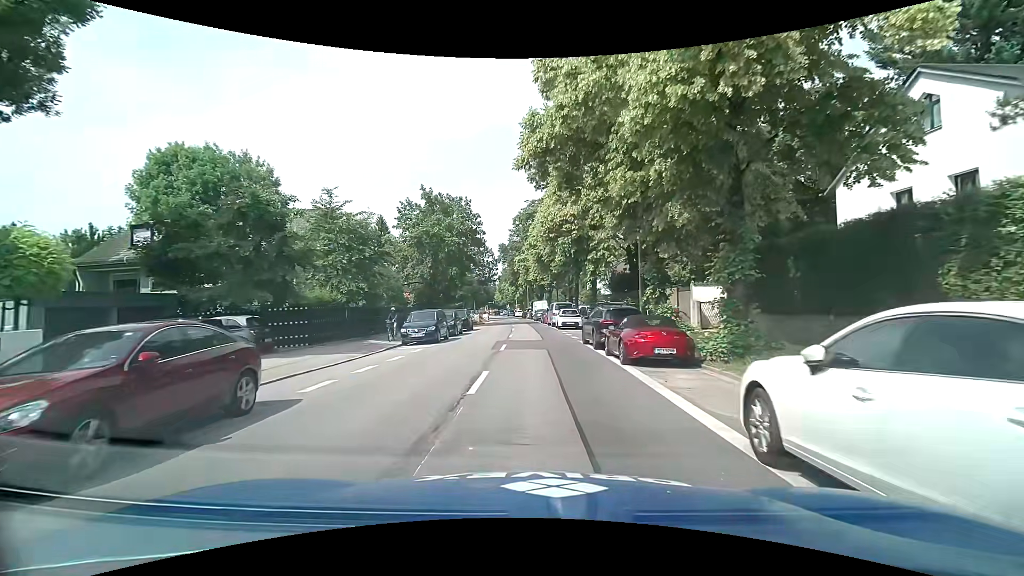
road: secondary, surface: asphalt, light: Day
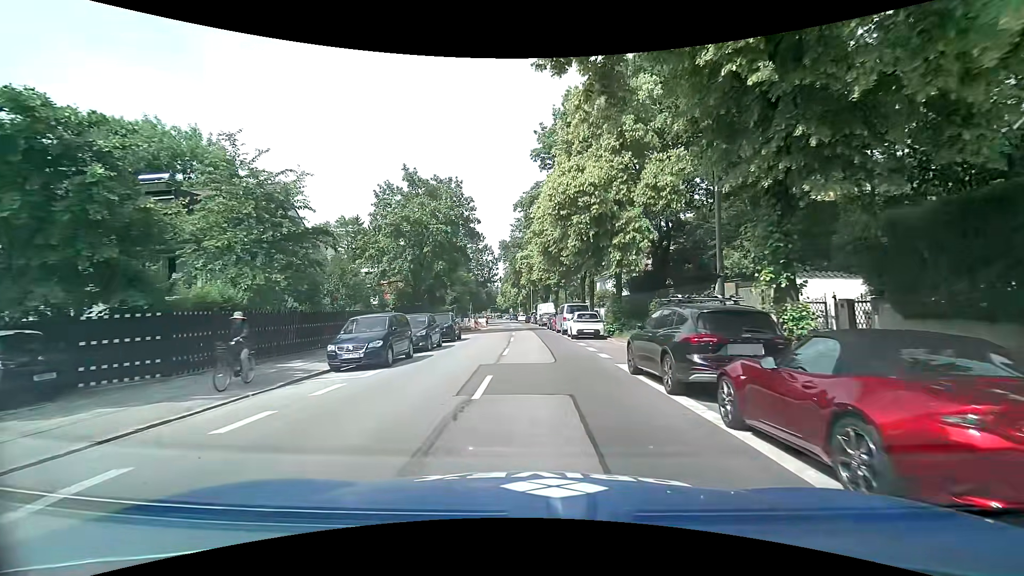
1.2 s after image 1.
(0.0, +8.7) m; -1°
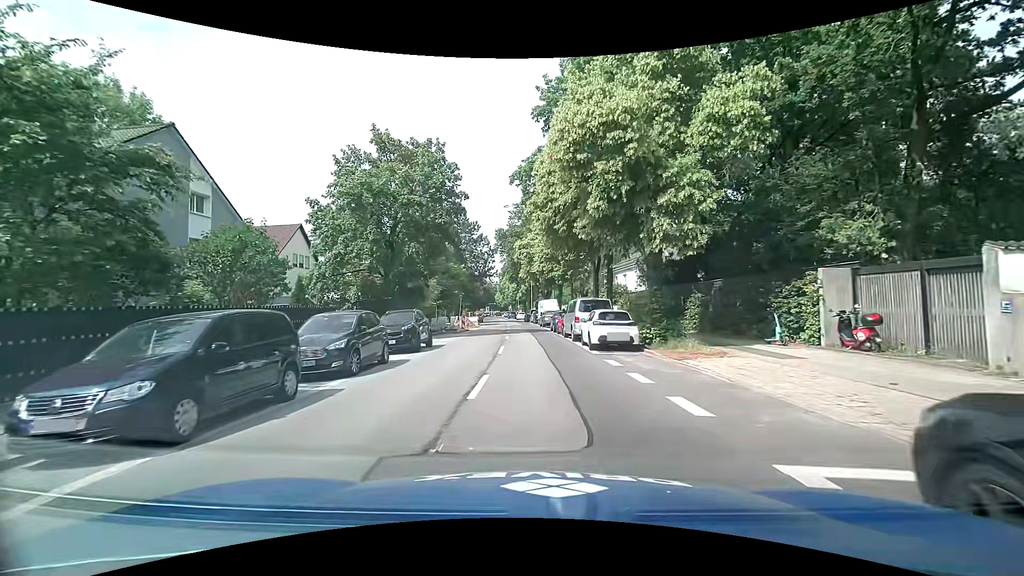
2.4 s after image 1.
(+0.1, +8.7) m; 0°
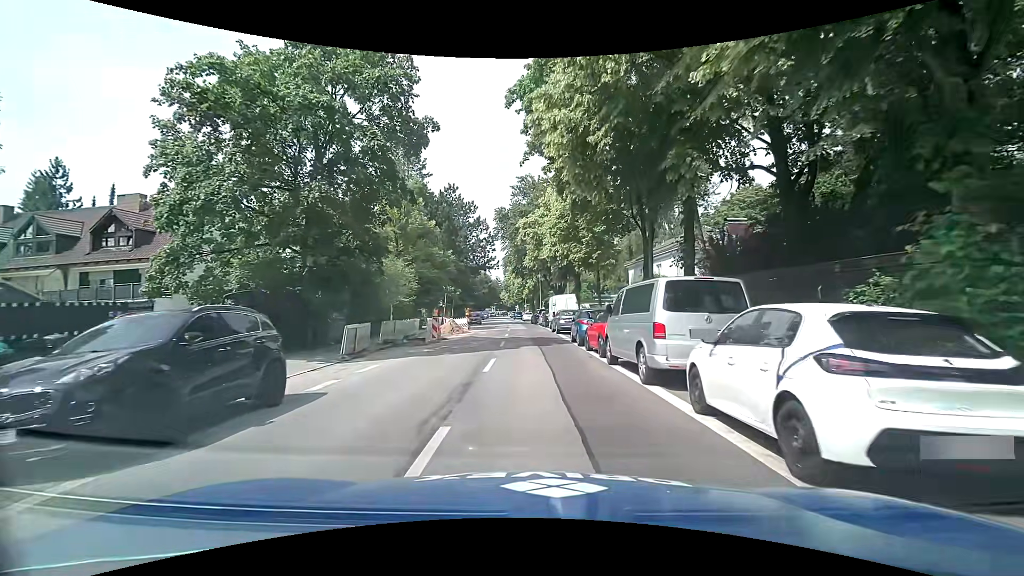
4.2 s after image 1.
(+0.2, +13.7) m; -1°
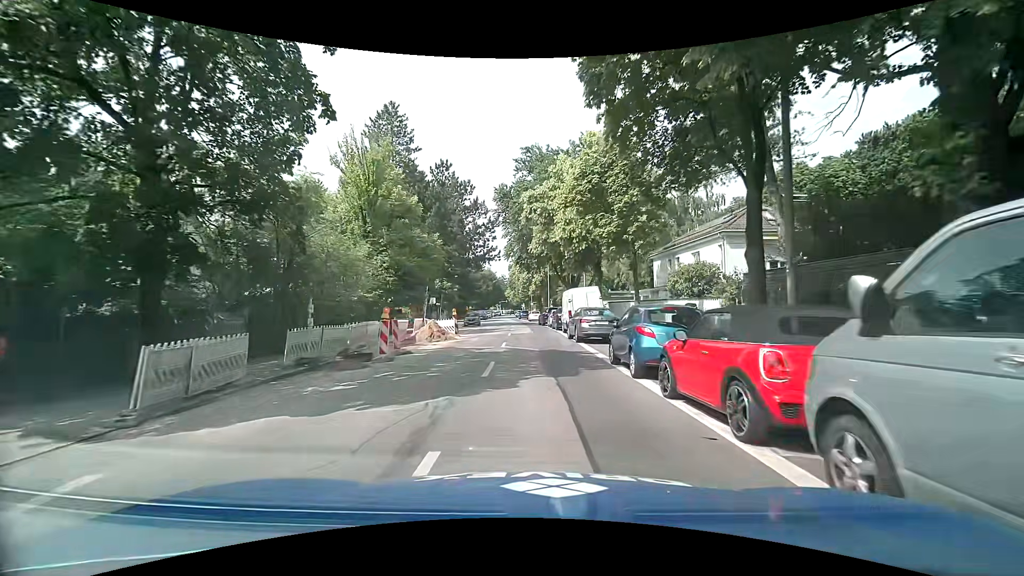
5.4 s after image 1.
(+0.1, +9.5) m; 0°
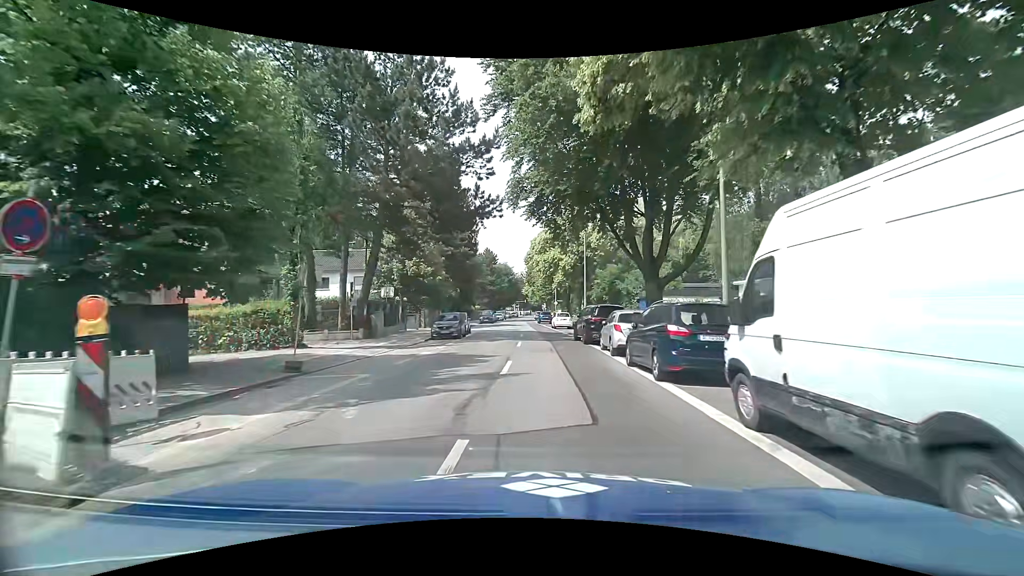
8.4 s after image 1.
(-0.3, +25.4) m; -2°
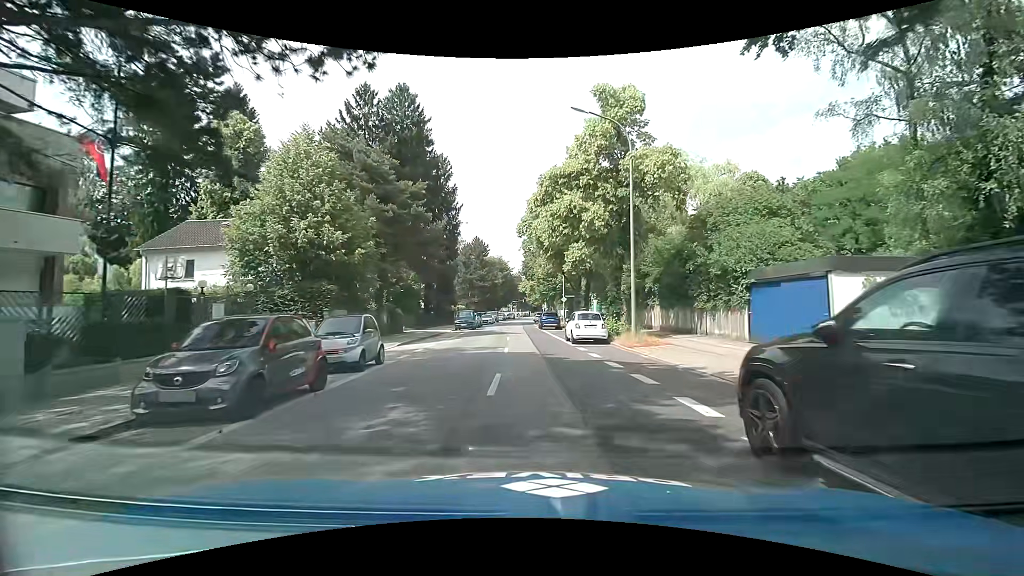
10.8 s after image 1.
(+0.1, +20.9) m; +2°
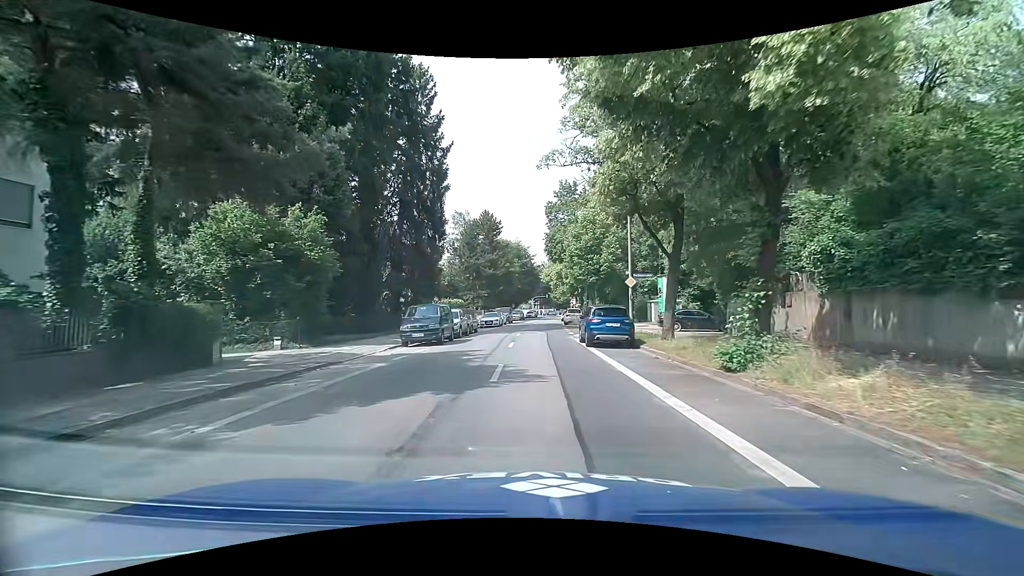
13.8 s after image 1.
(-1.1, +25.4) m; -5°
(0, +10) (0, +20) (0, +30) (+1, +40) (+1, +50) (+2, +60) (+3, +70) (+3, +80) (+4, +90) (+5, +100) m
